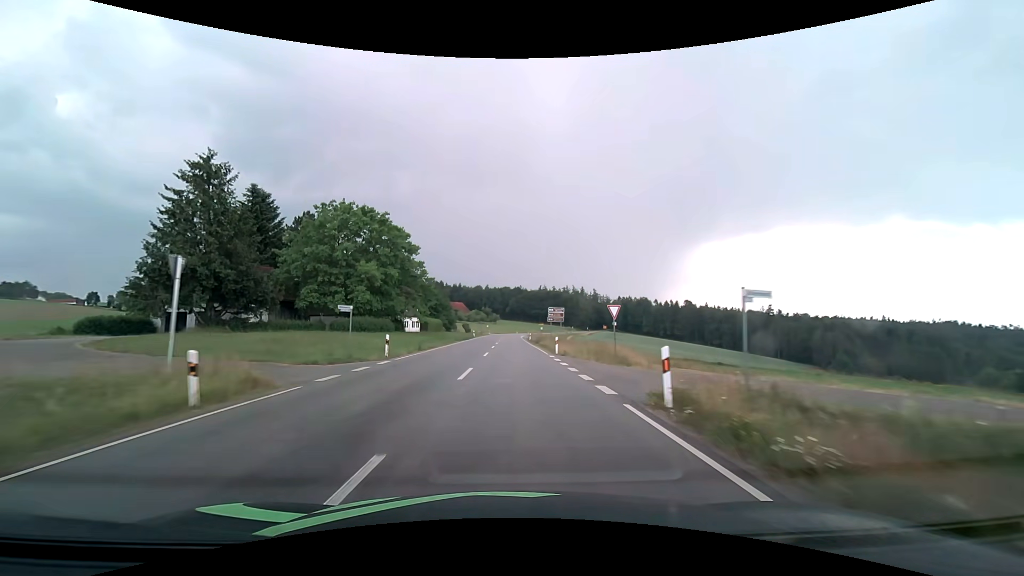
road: secondary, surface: asphalt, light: Day
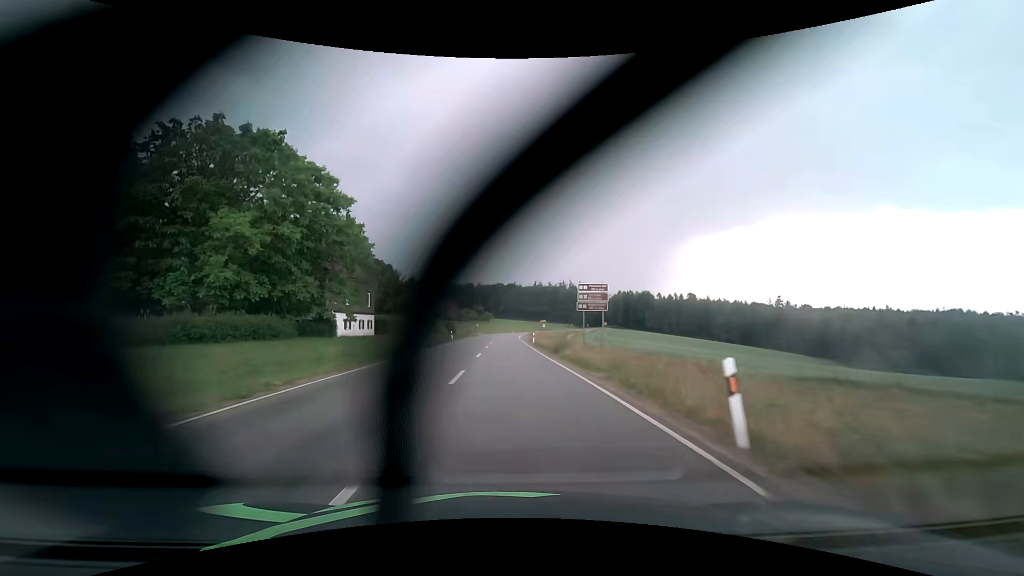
(+0.2, +25.0) m; +1°
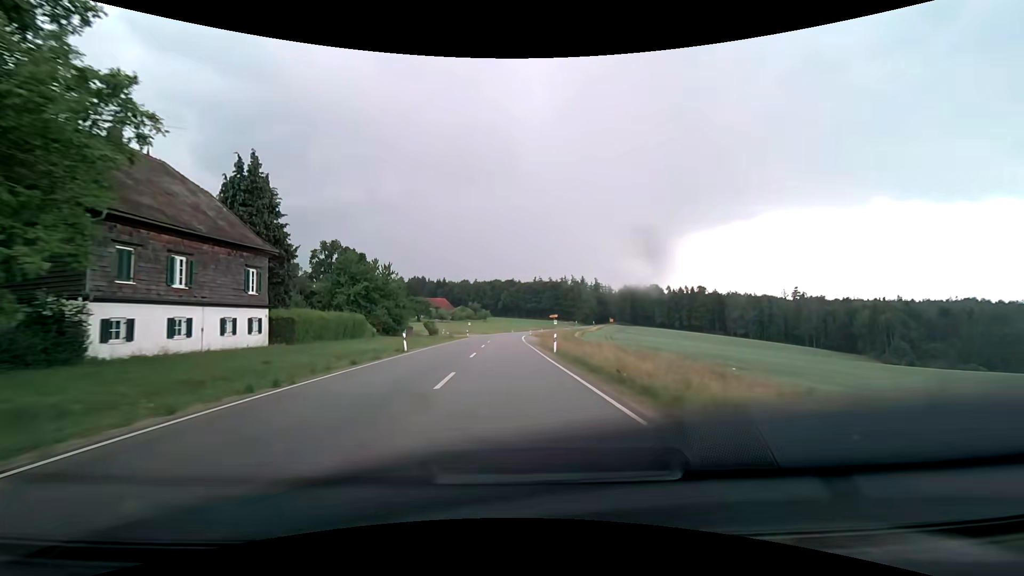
(0.0, +25.2) m; 0°
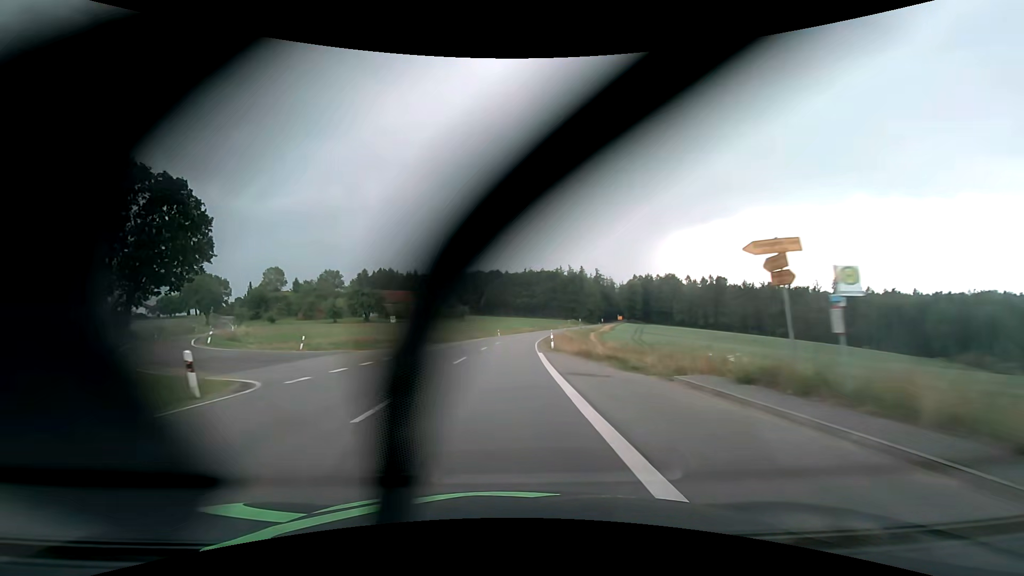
(+0.5, +63.7) m; +1°
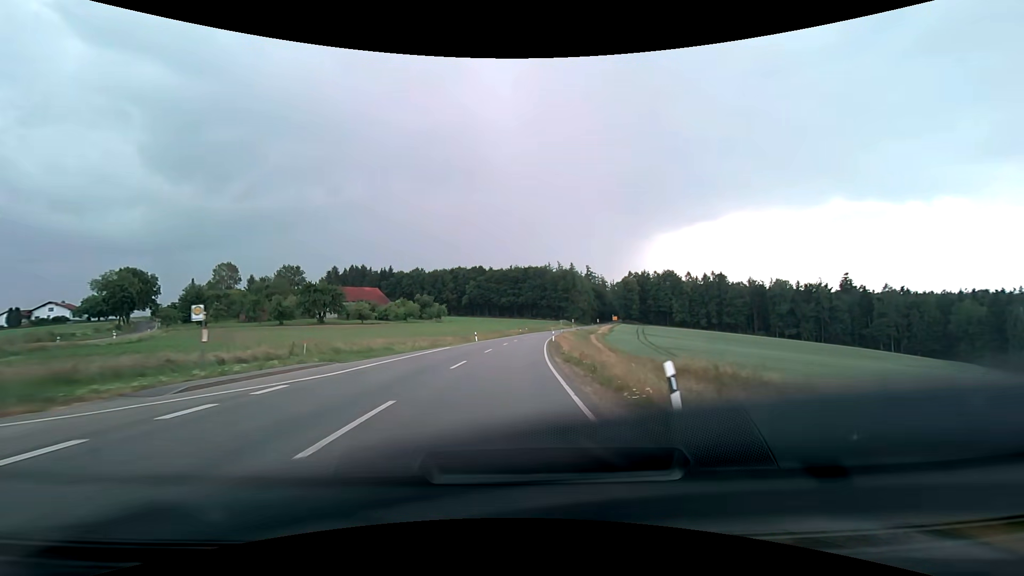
(+0.4, +25.8) m; +2°
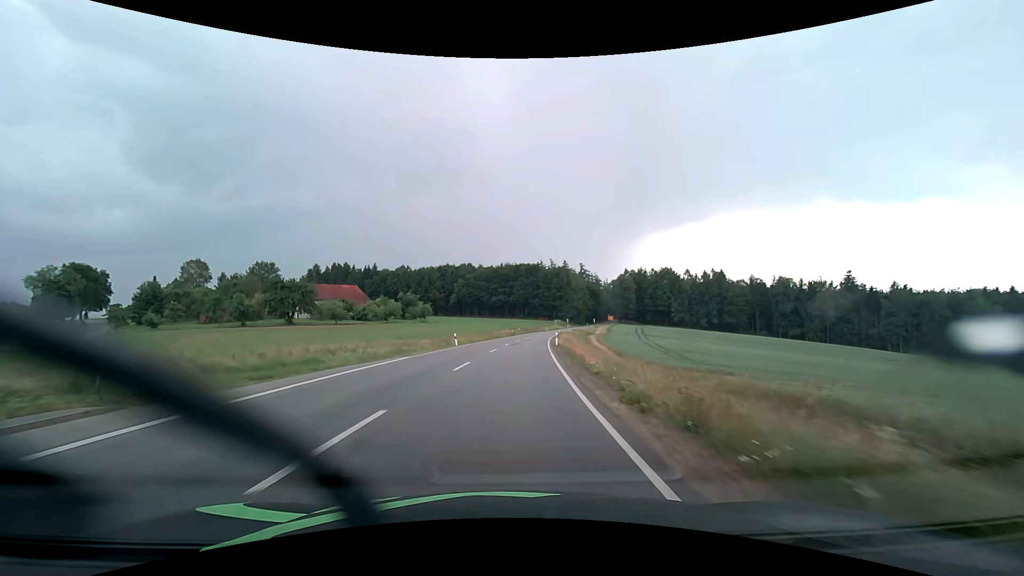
(+0.1, +12.9) m; +1°
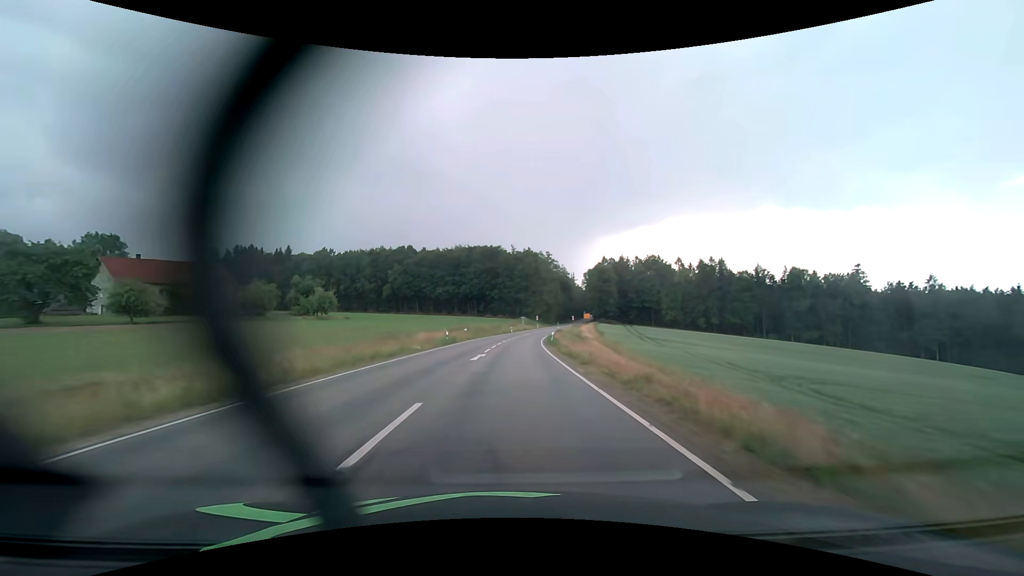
(+2.1, +51.0) m; +5°
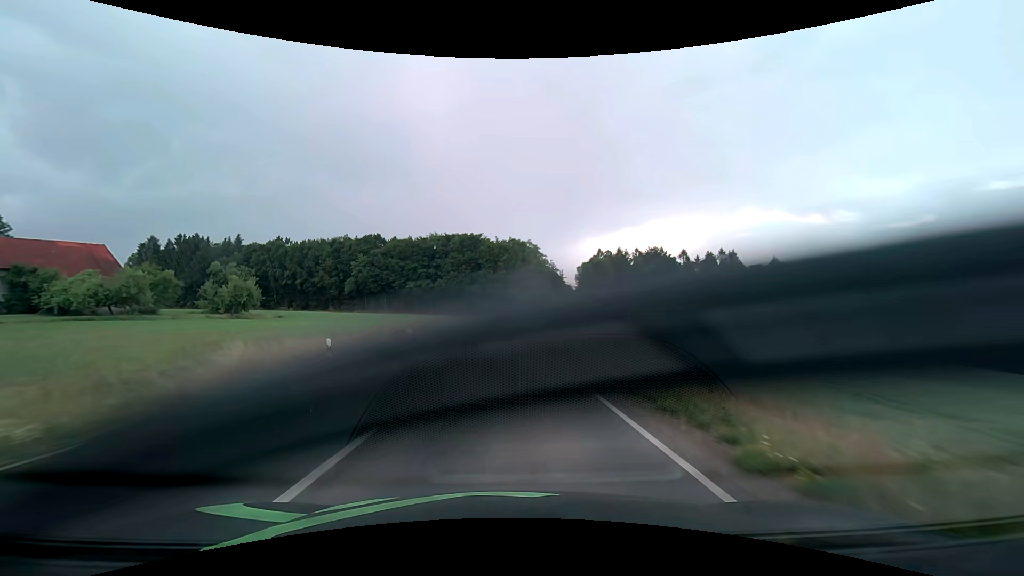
(+0.5, +24.8) m; +2°
(0, +10) (0, +20) (+1, +30) (+1, +40) (+2, +50) (+3, +60) (+4, +70) (+5, +80) (+7, +90) (+8, +100) m
